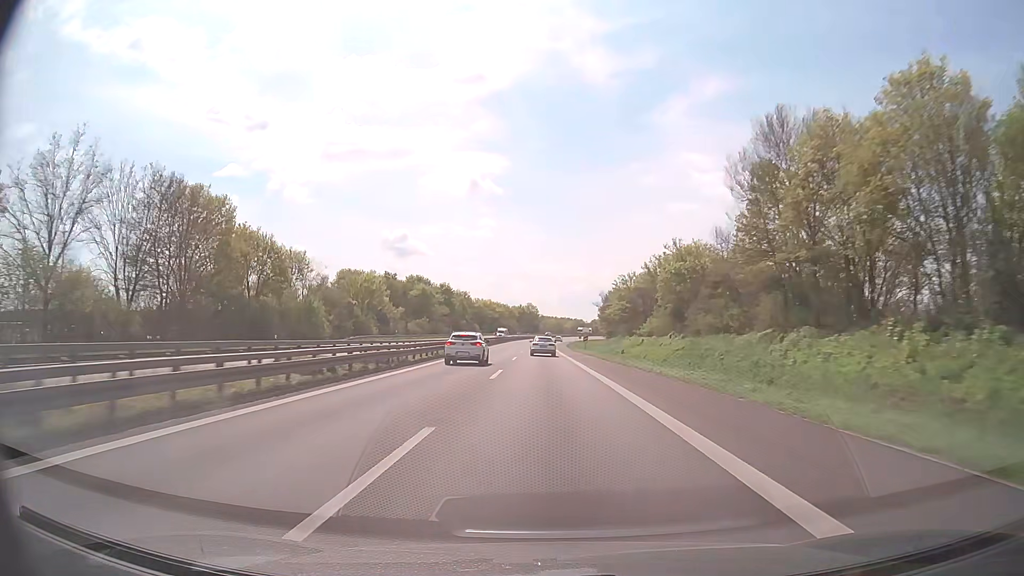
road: trunk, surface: asphalt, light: Day
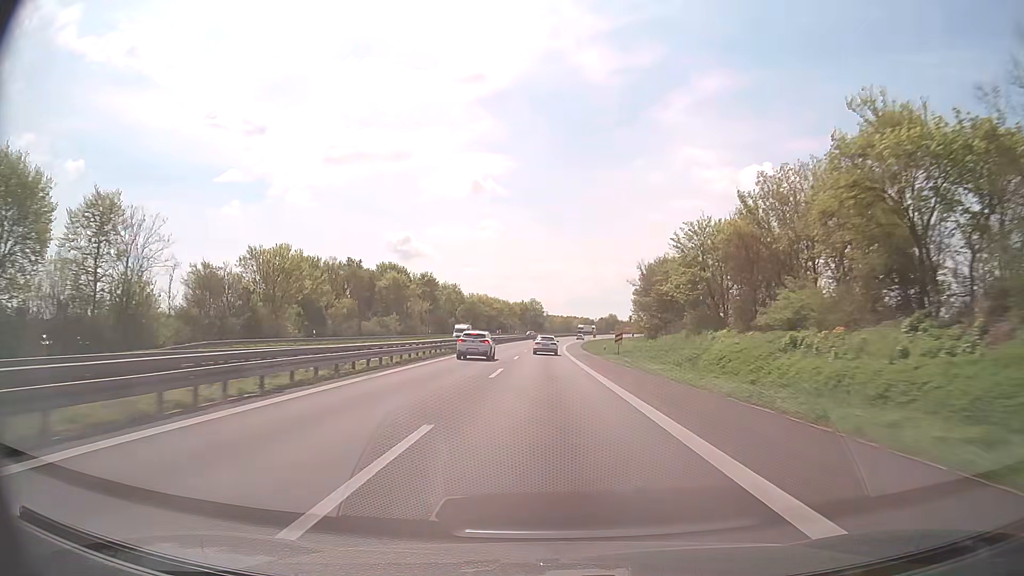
(-0.2, +36.0) m; 0°
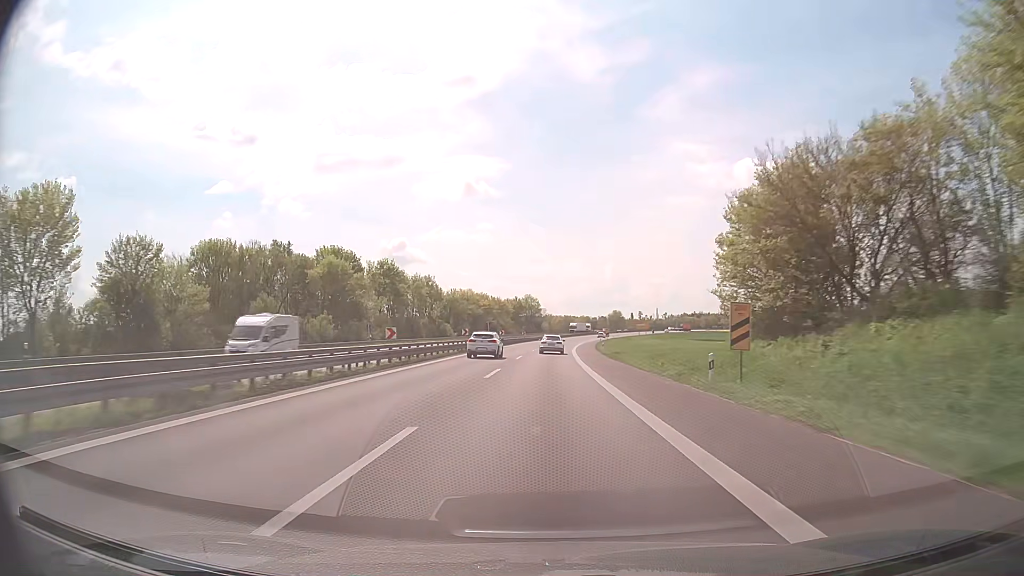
(0.0, +36.3) m; 0°
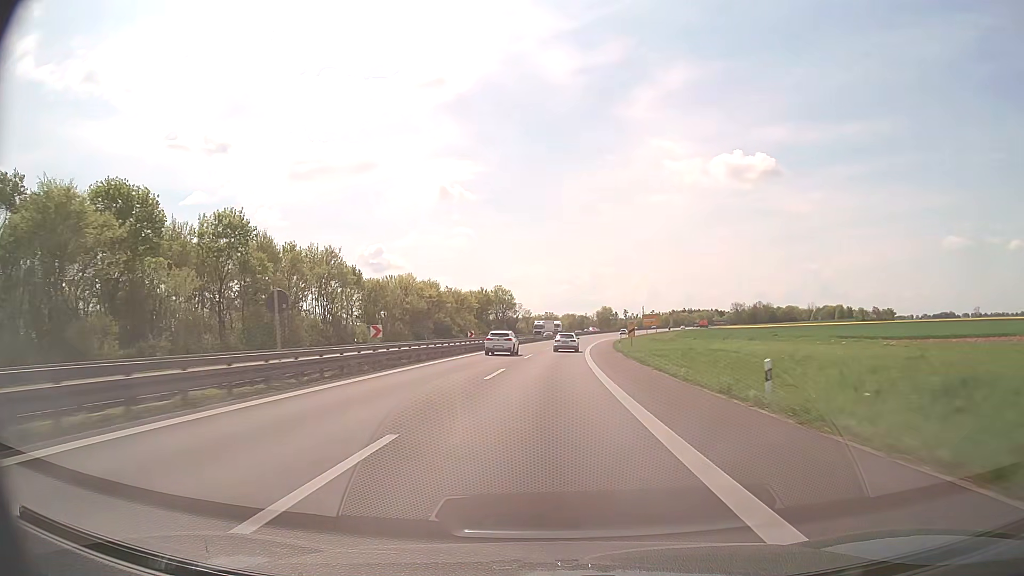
(+0.6, +55.1) m; +2°
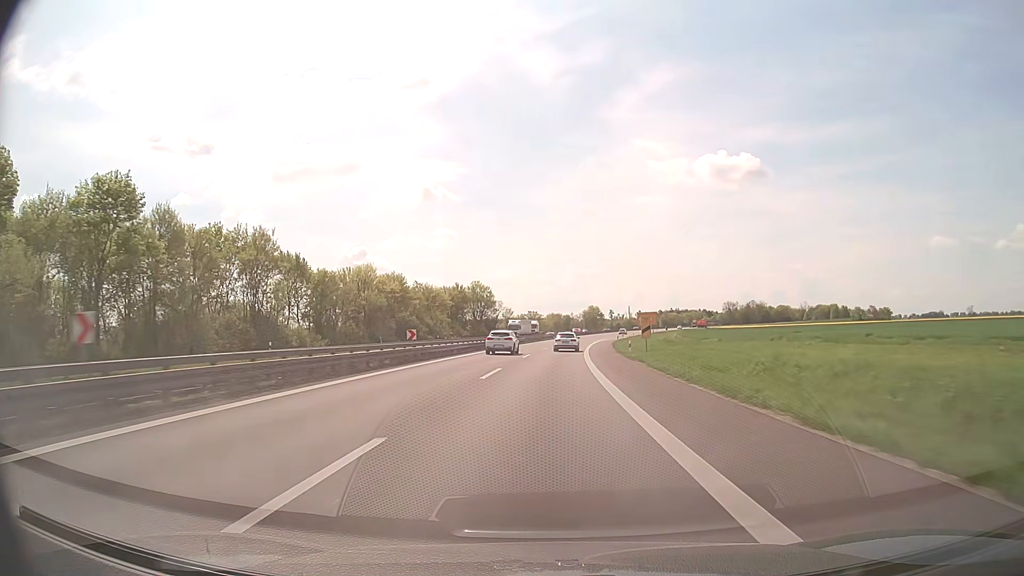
(+0.2, +18.4) m; +1°
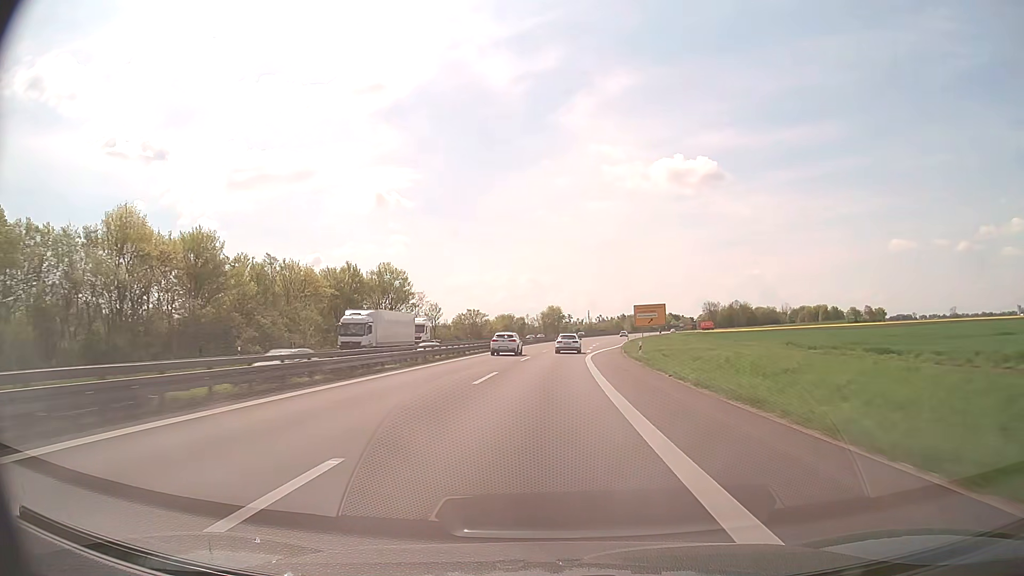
(+2.0, +55.6) m; +4°
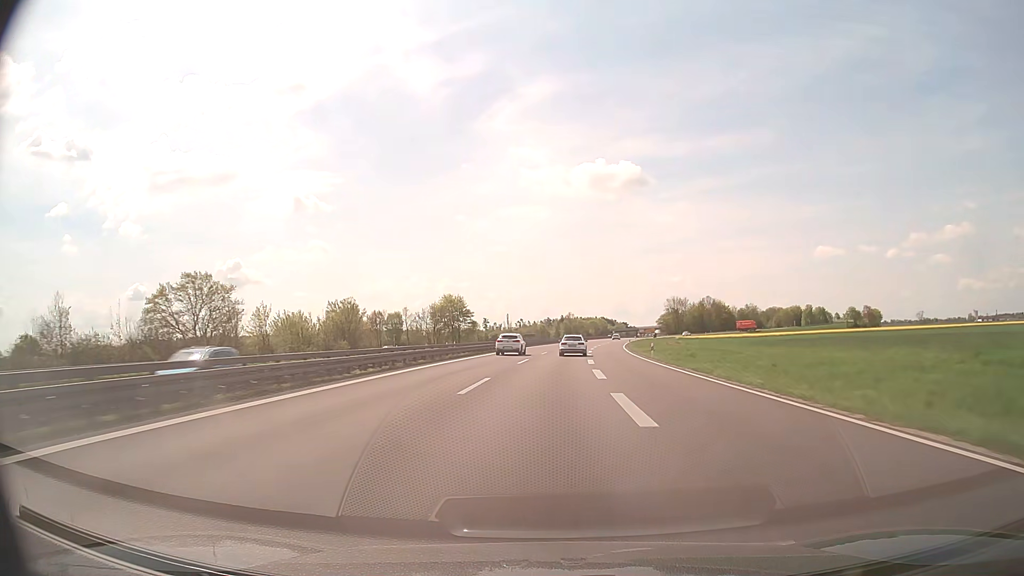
(+5.4, +93.5) m; +7°
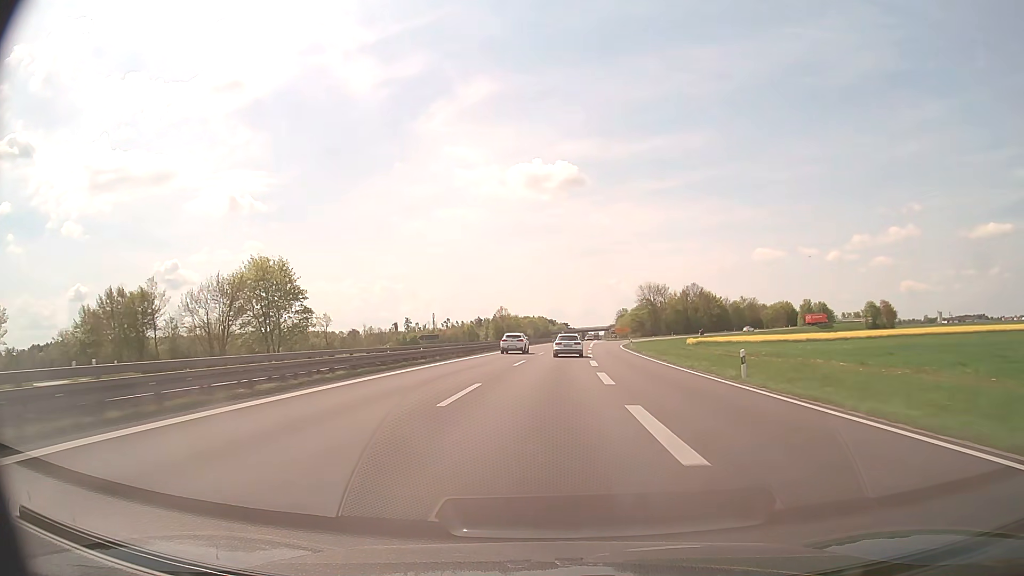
(+3.6, +75.1) m; +5°
(0, +10) (0, +20) (+1, +30) (+1, +40) (+1, +50) (+2, +60) (+3, +70) (+3, +80) (+4, +90) (+5, +100) m
